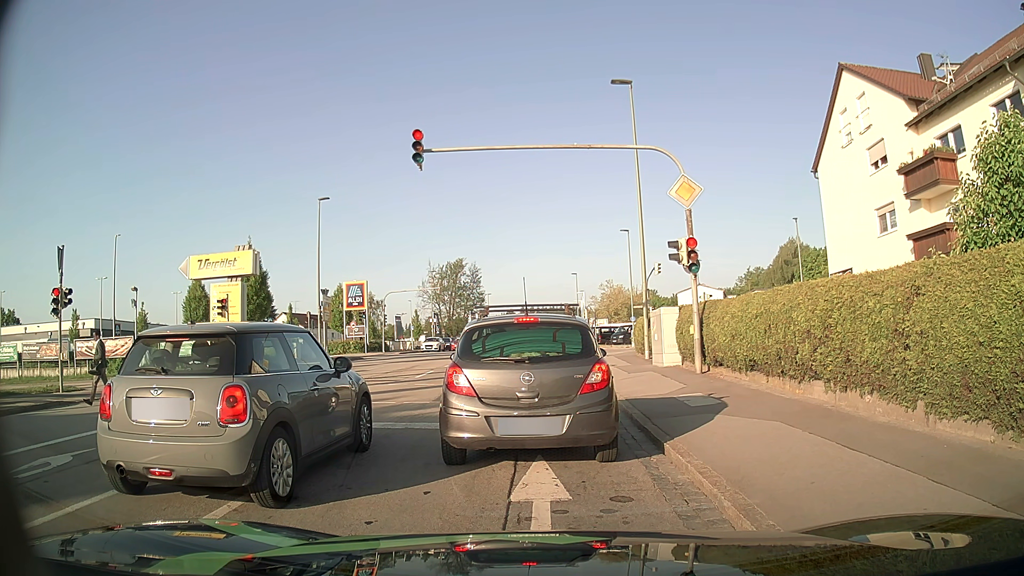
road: tertiary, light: Day
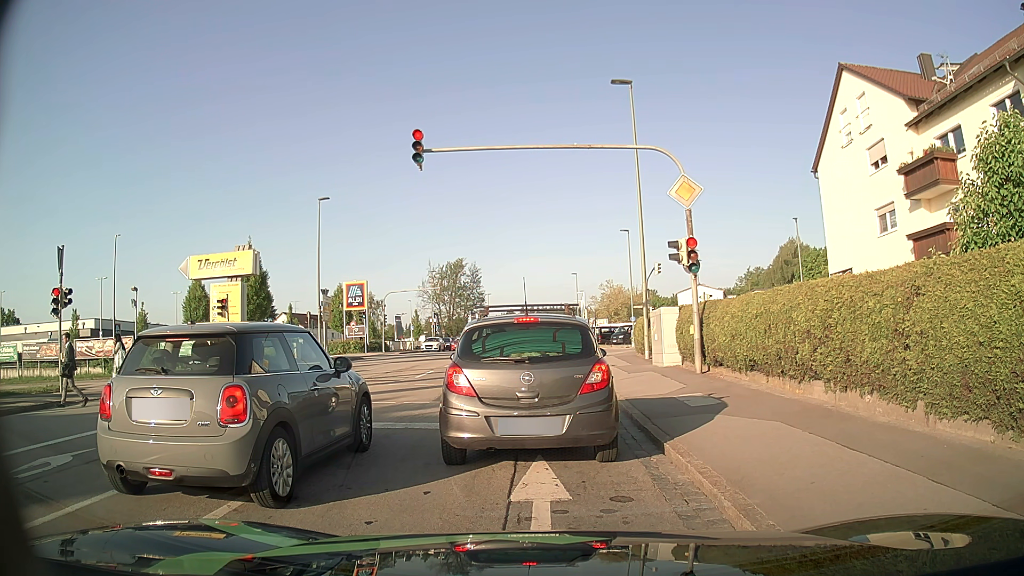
(0.0, 0.0) m; 0°
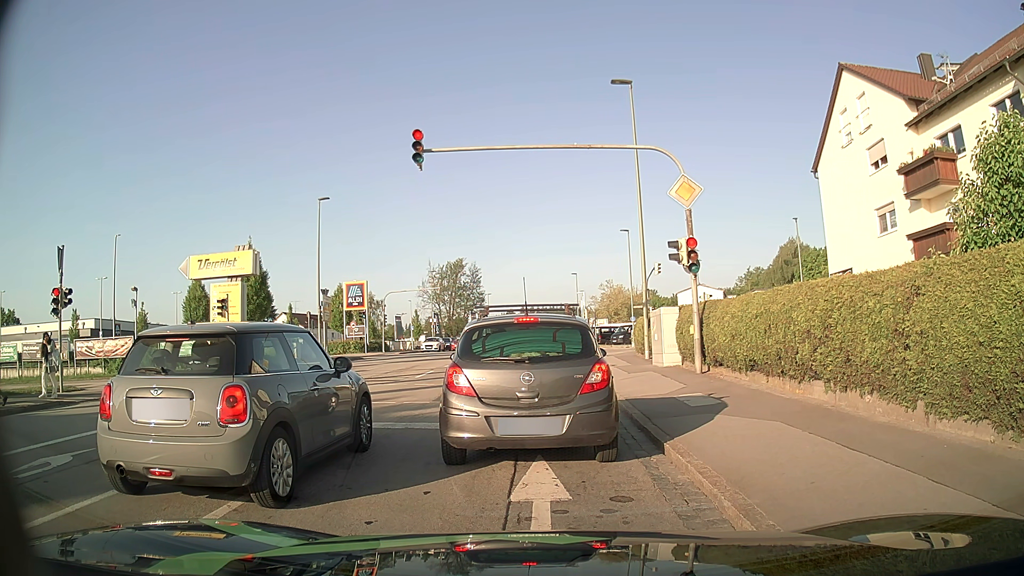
(0.0, 0.0) m; 0°
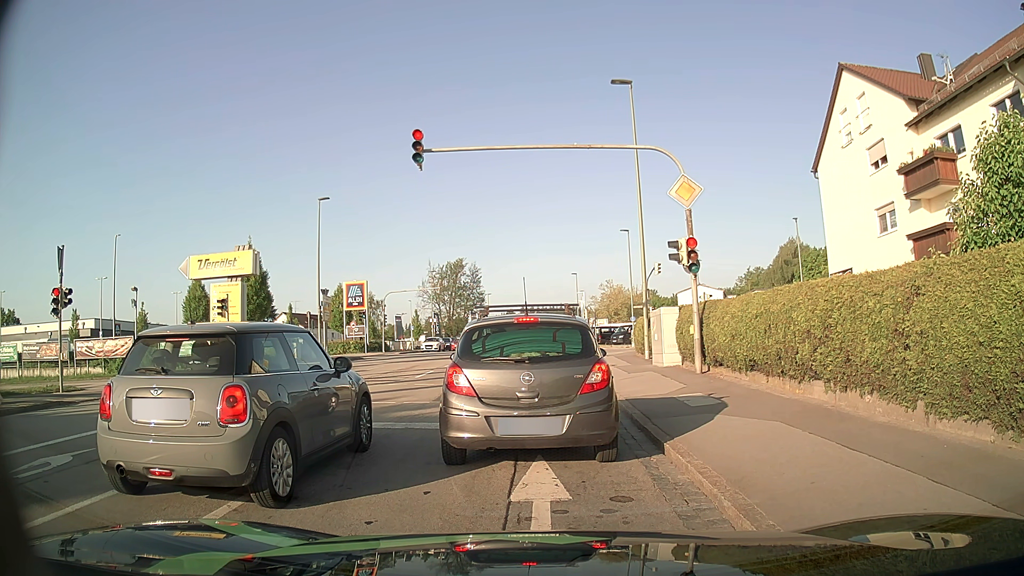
(0.0, 0.0) m; 0°
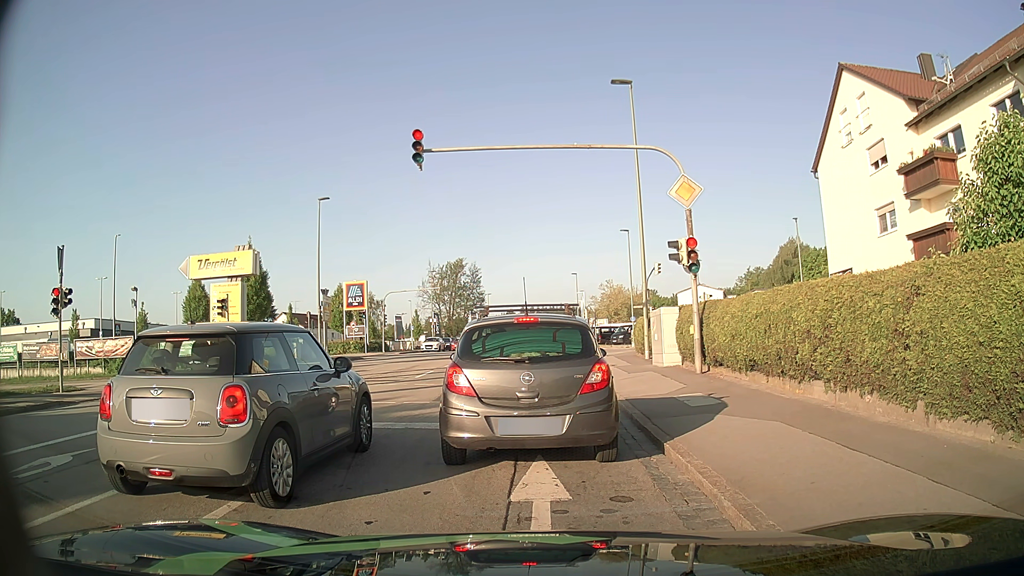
(0.0, 0.0) m; 0°
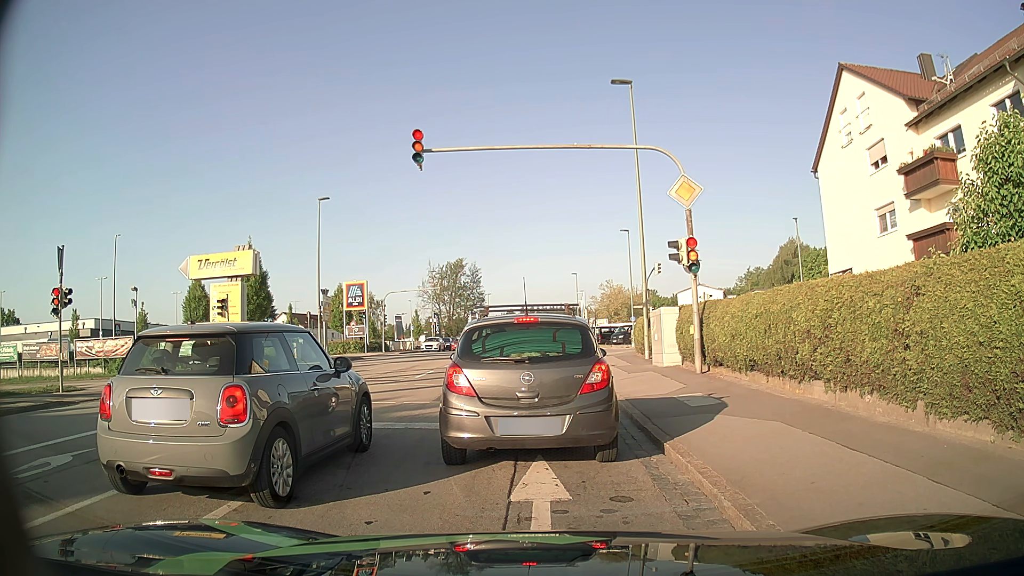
(0.0, 0.0) m; 0°
(0, +10) (-1, +20) (-1, +30) (-2, +40) (-2, +50) (-3, +60) (-3, +70) (-4, +80) (-4, +90) (-4, +100) m
